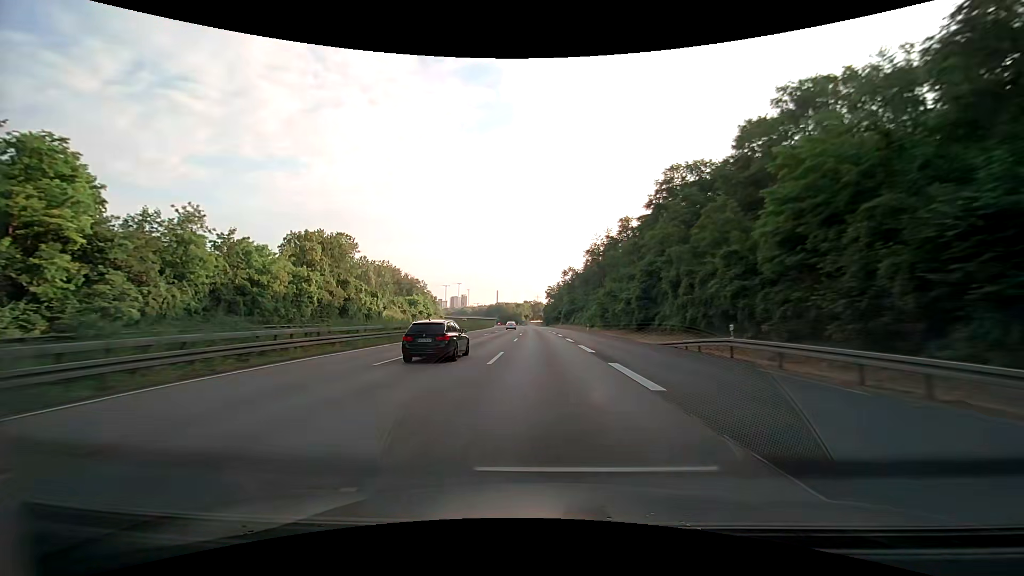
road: motorway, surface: asphalt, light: Day
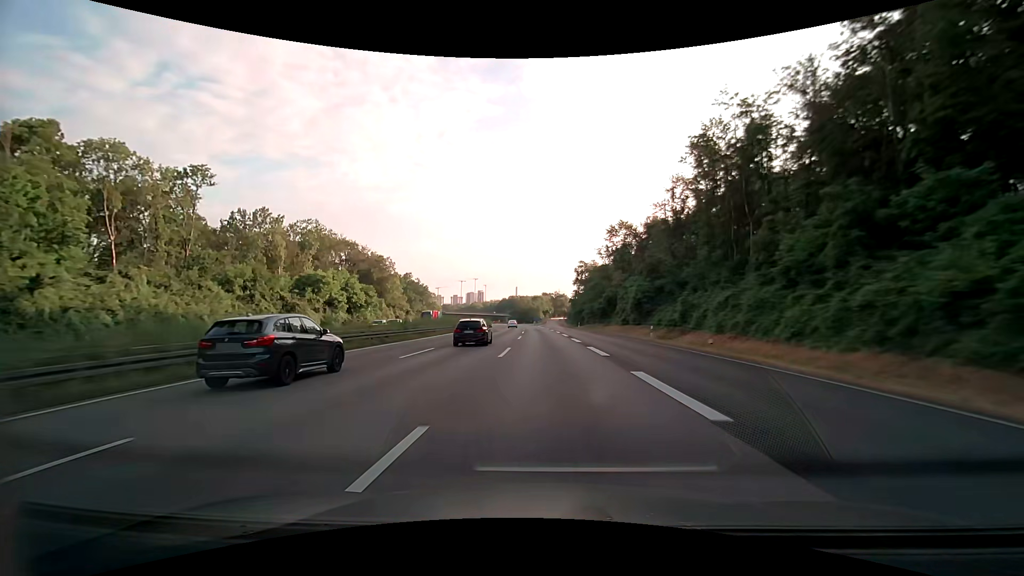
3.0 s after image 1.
(-1.6, +86.7) m; -2°
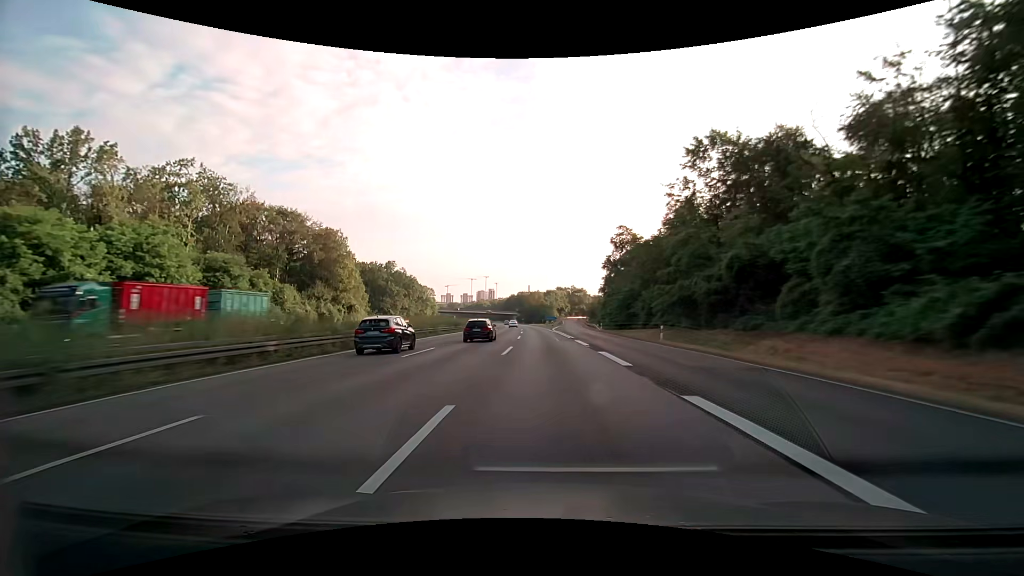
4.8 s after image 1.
(-0.6, +52.0) m; -1°
(0, +10) (0, +20) (0, +30) (-1, +40) (-1, +50) (-1, +60) (-2, +70) (-2, +80) (-3, +90) (-3, +100) m
